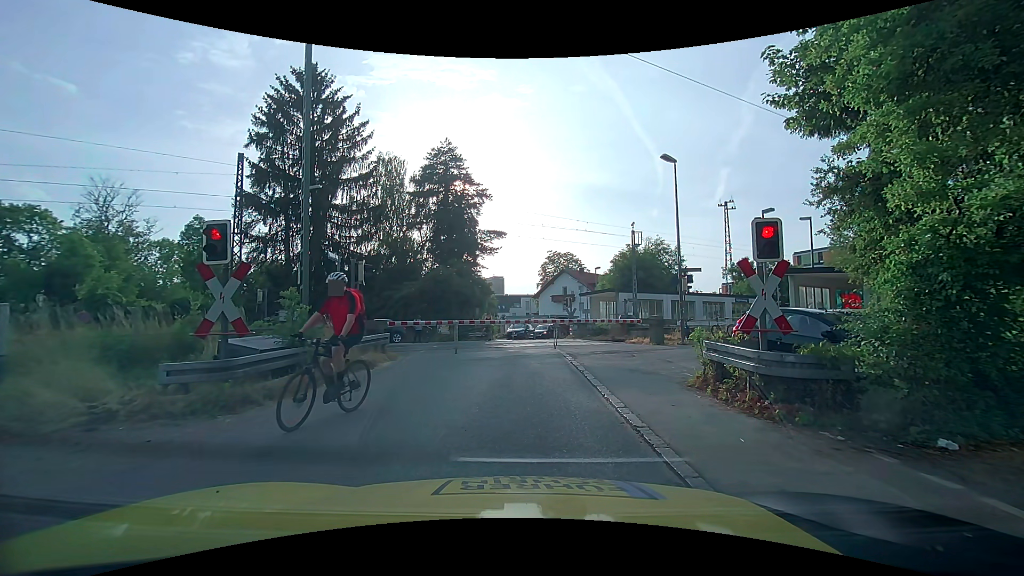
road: unclassified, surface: asphalt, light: Day
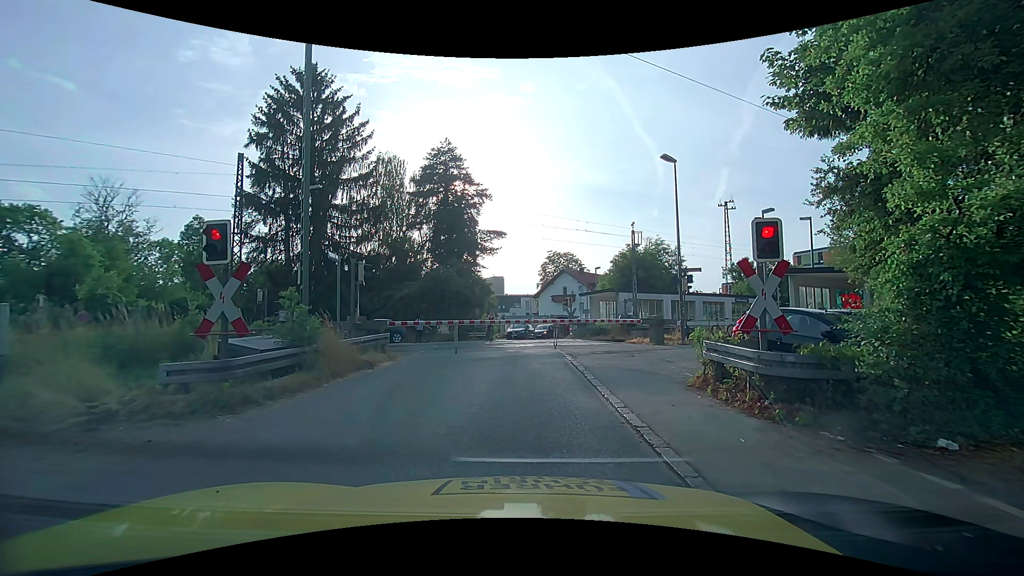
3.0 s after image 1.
(0.0, 0.0) m; 0°
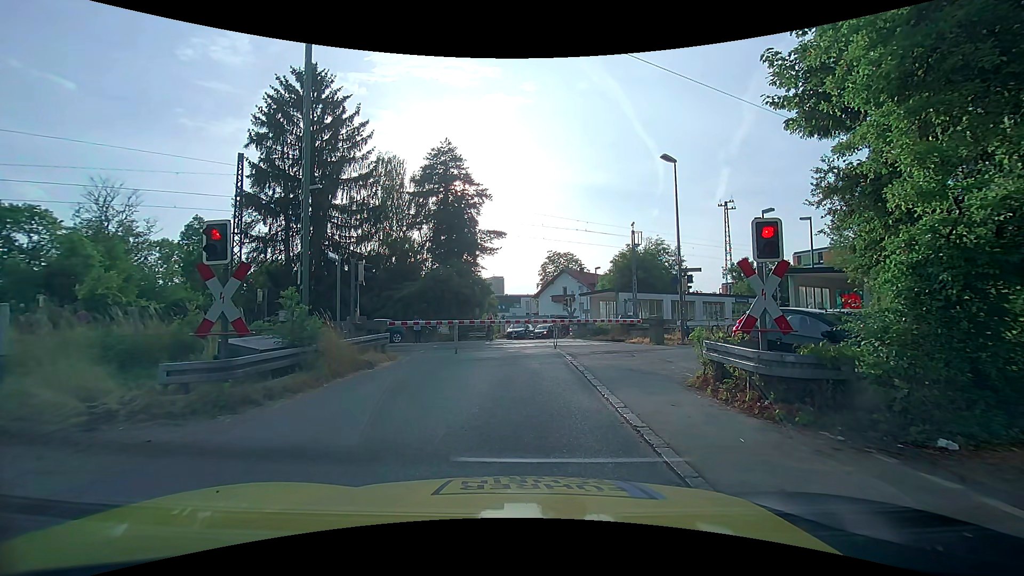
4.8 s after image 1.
(0.0, 0.0) m; 0°
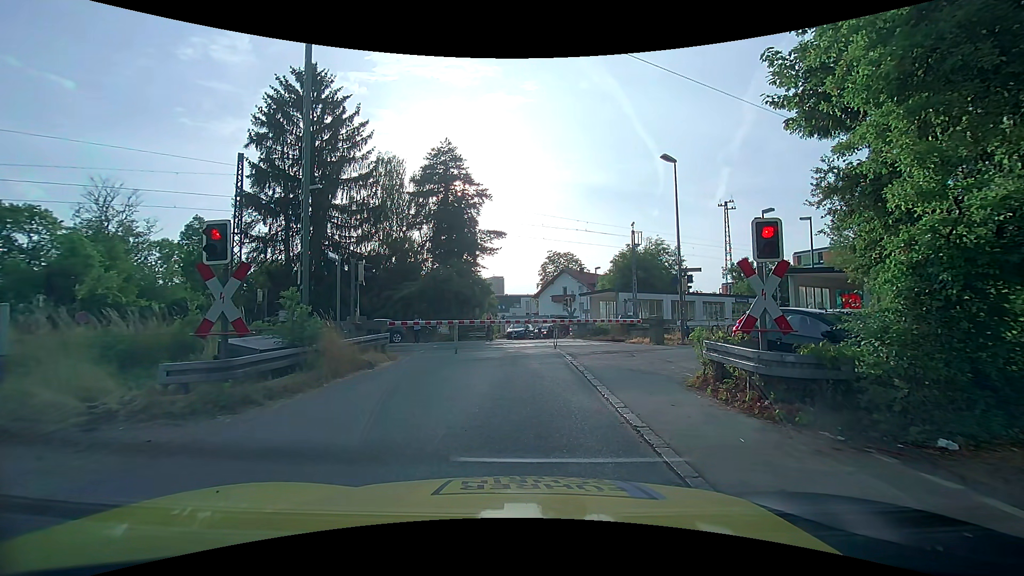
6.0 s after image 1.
(0.0, 0.0) m; 0°
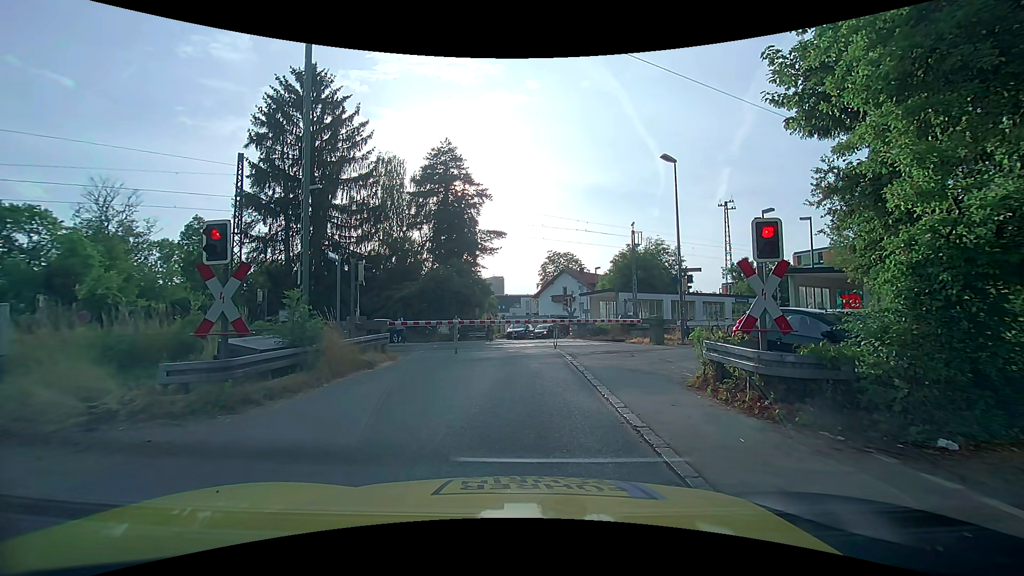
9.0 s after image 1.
(0.0, 0.0) m; 0°
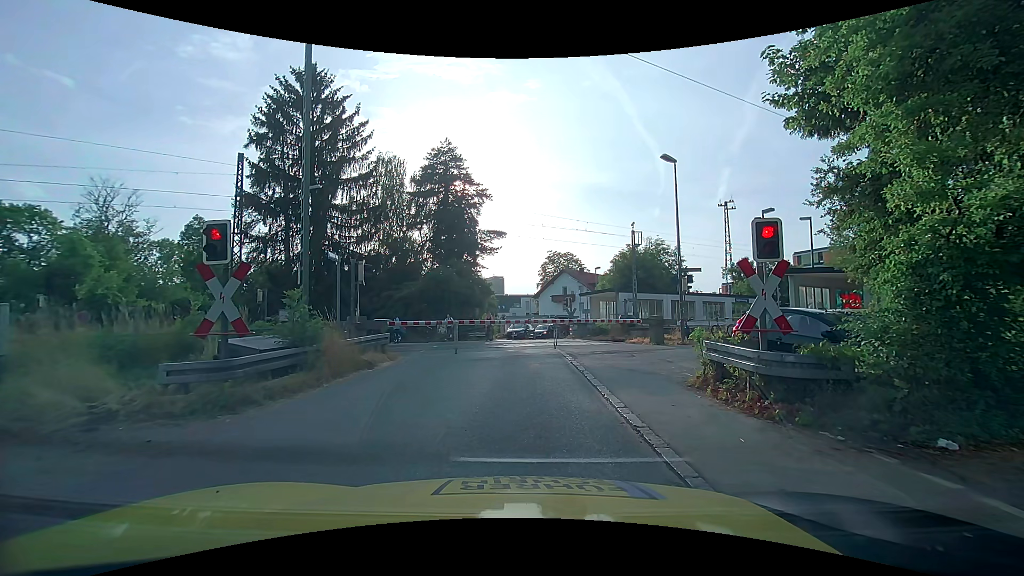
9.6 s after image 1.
(0.0, 0.0) m; 0°
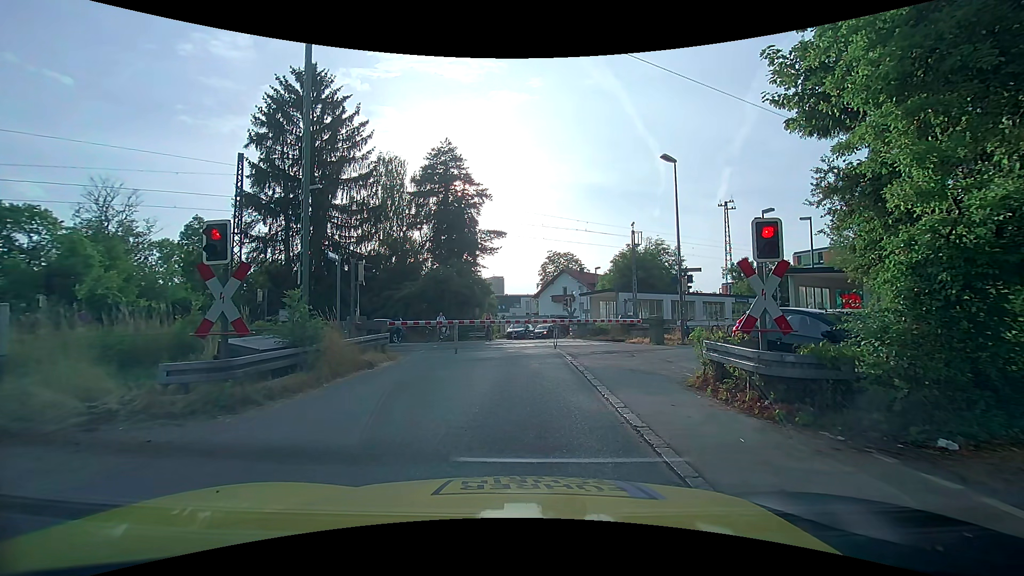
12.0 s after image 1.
(0.0, 0.0) m; 0°
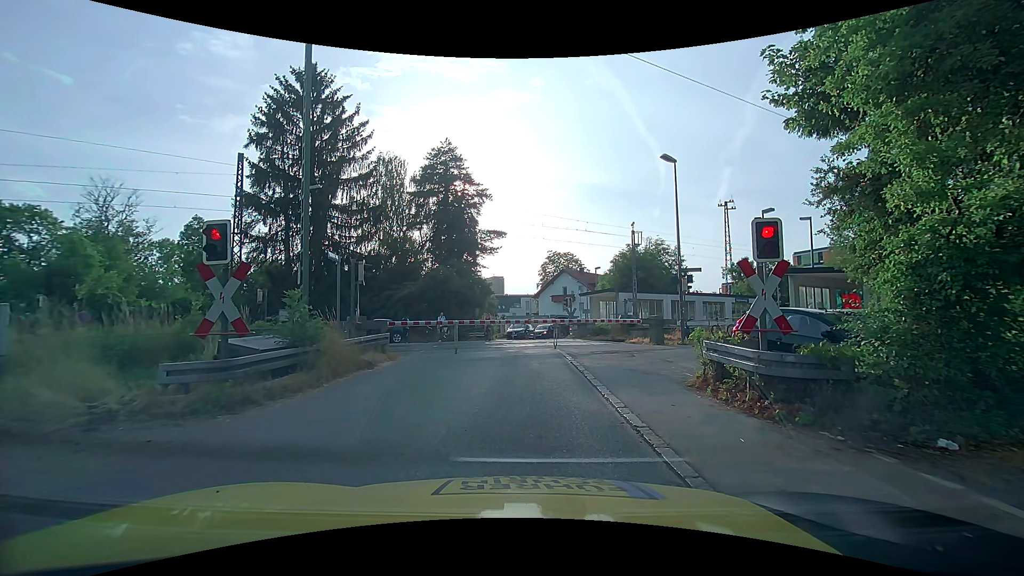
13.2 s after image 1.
(0.0, 0.0) m; 0°
